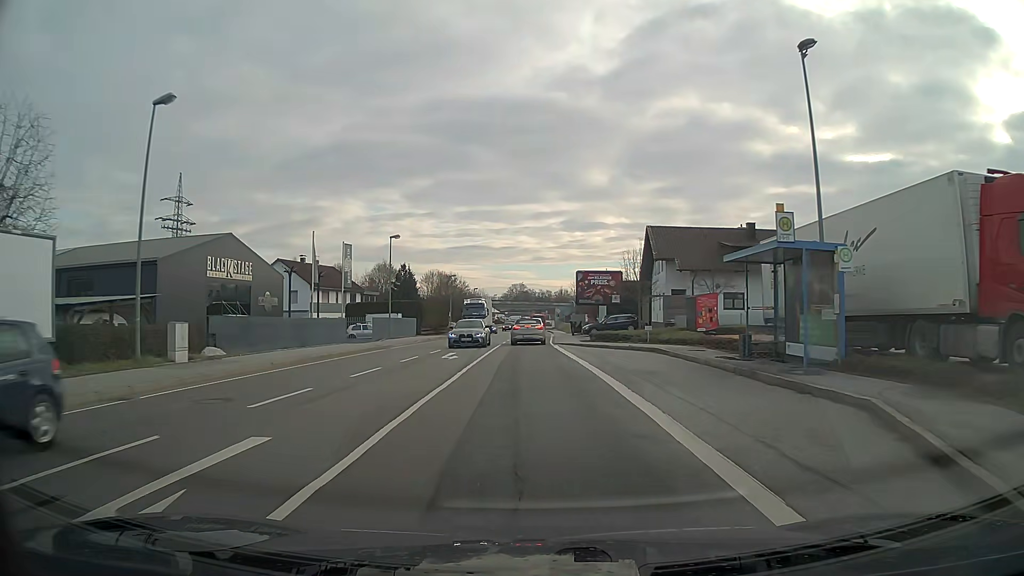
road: primary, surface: asphalt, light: Day
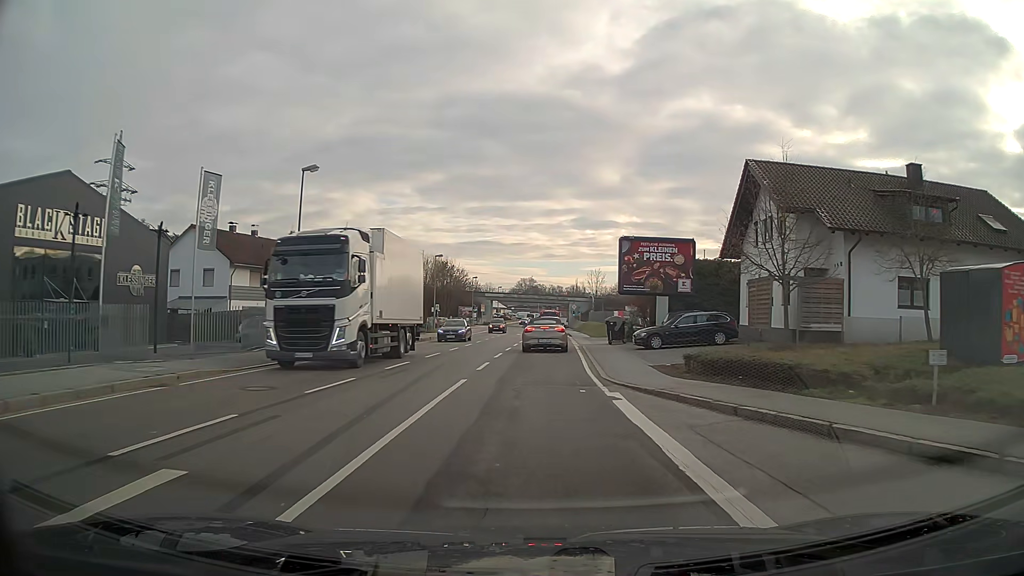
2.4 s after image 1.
(-0.1, +22.6) m; 0°
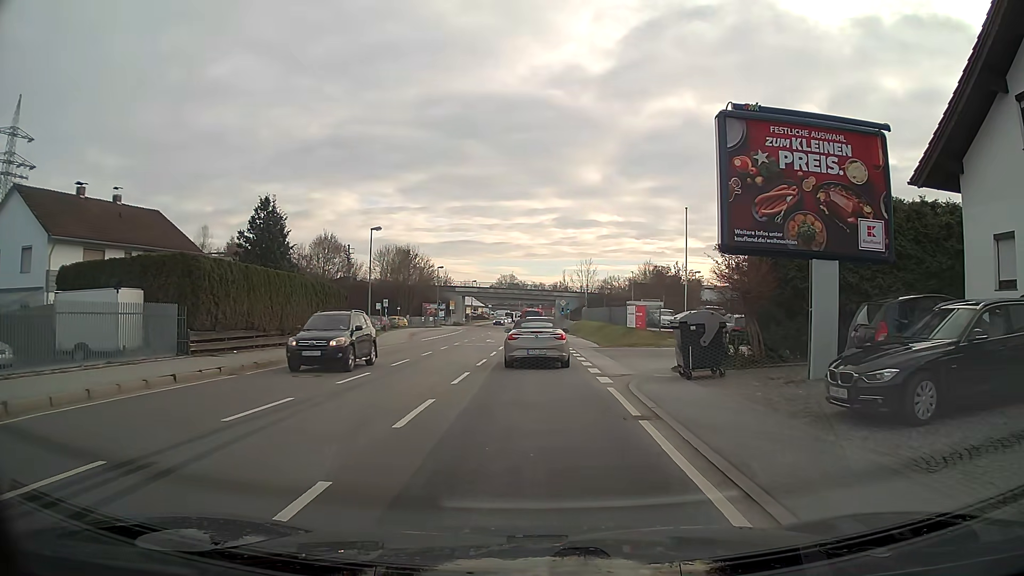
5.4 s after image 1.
(+0.3, +20.7) m; +1°
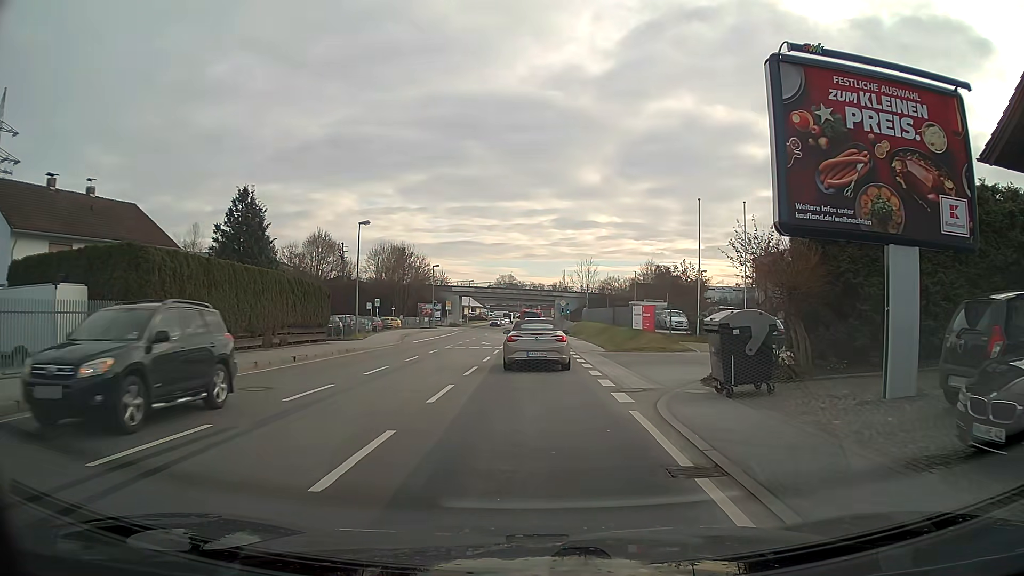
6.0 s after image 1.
(0.0, +3.2) m; 0°
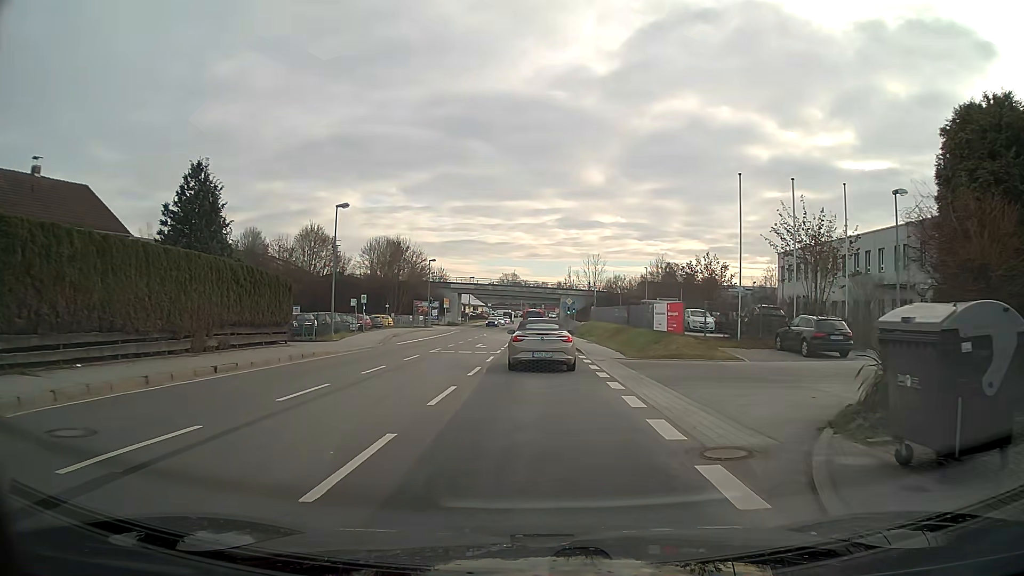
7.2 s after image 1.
(0.0, +6.5) m; 0°
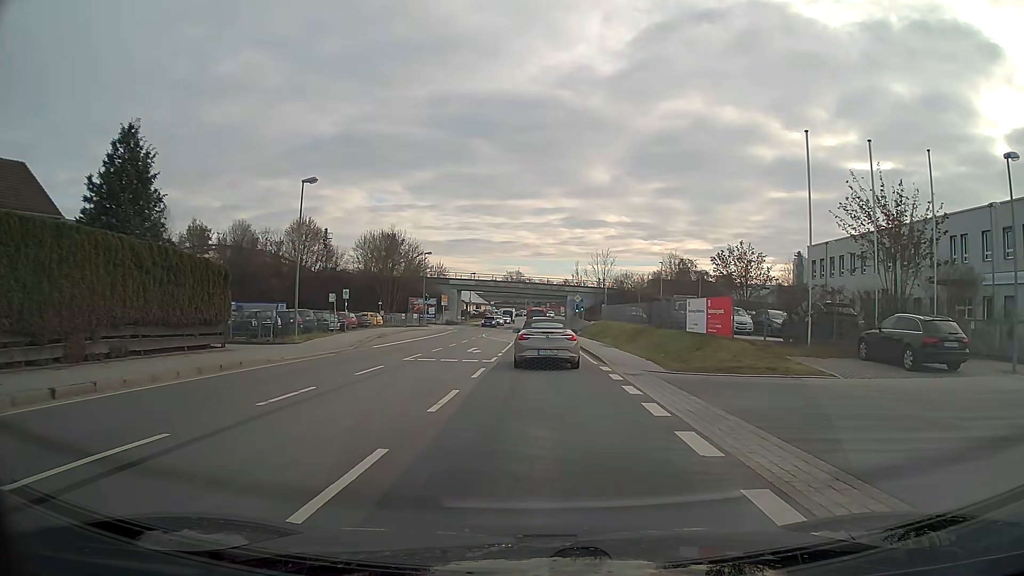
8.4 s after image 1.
(0.0, +7.0) m; 0°
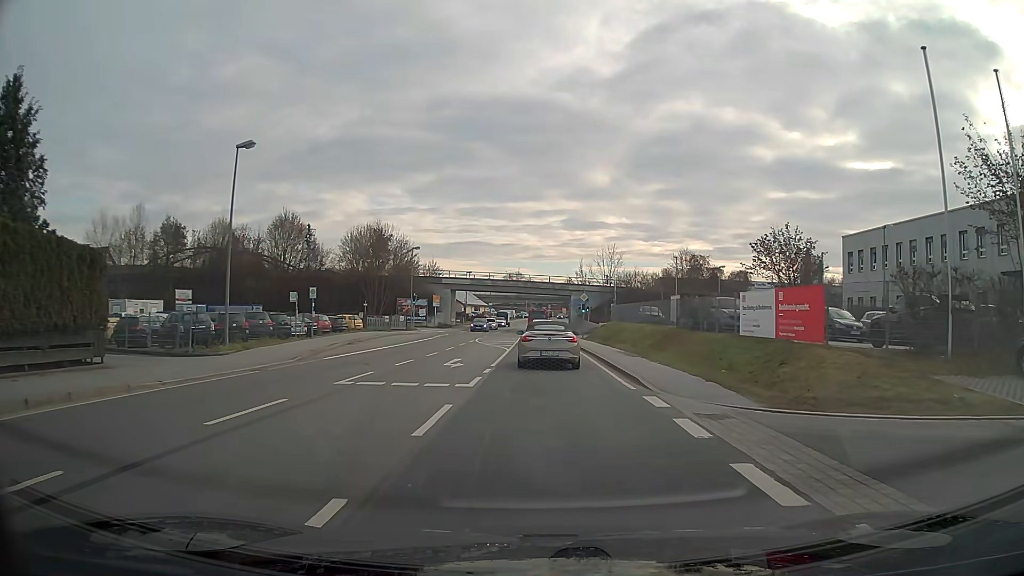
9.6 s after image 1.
(0.0, +8.0) m; 0°
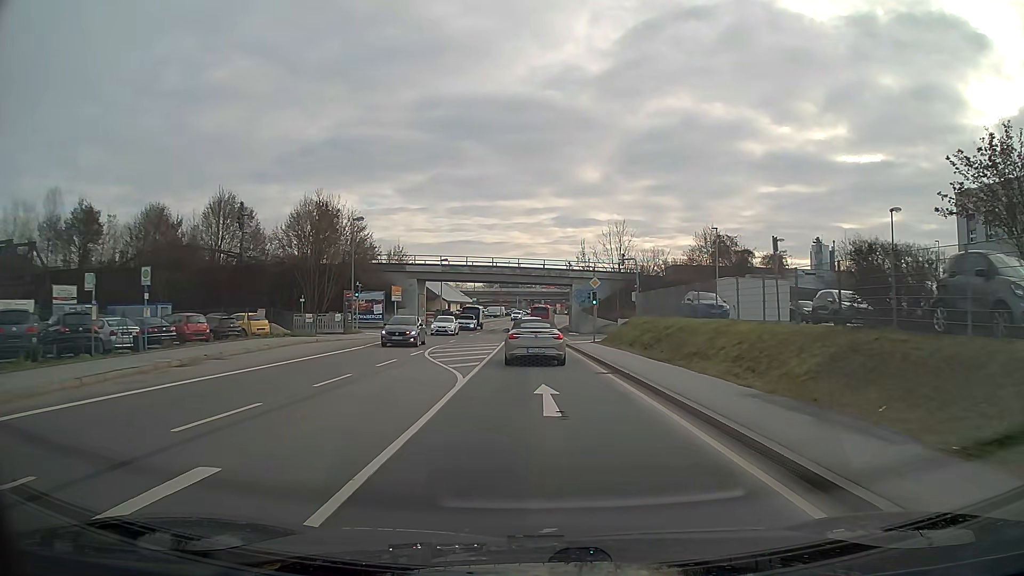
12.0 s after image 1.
(+0.1, +19.3) m; 0°
(0, +10) (0, +20) (0, +30) (0, +40) (0, +50) (0, +60) (0, +70) (0, +80) (+1, +90) (+2, +100) m
